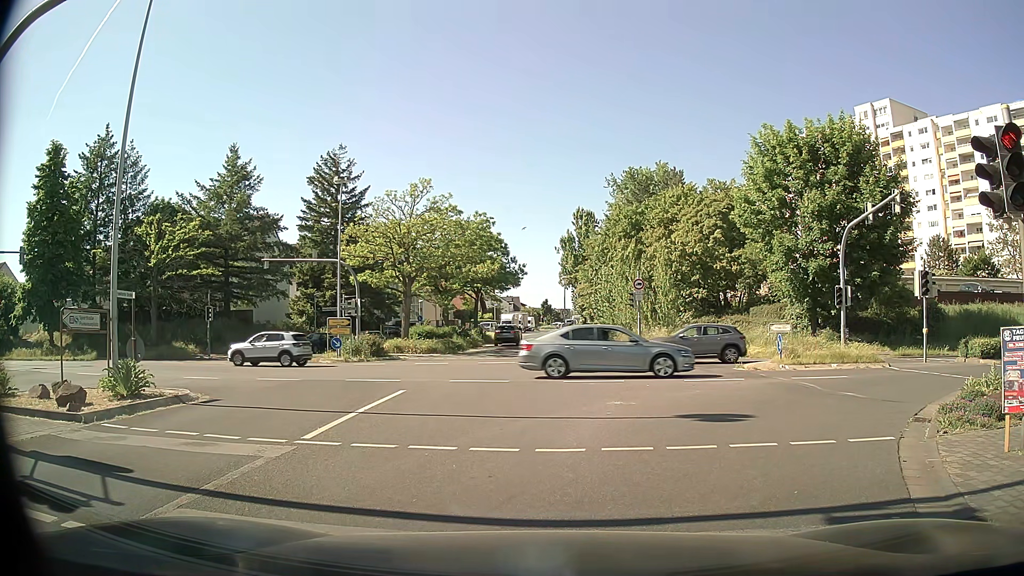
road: tertiary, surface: asphalt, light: Day
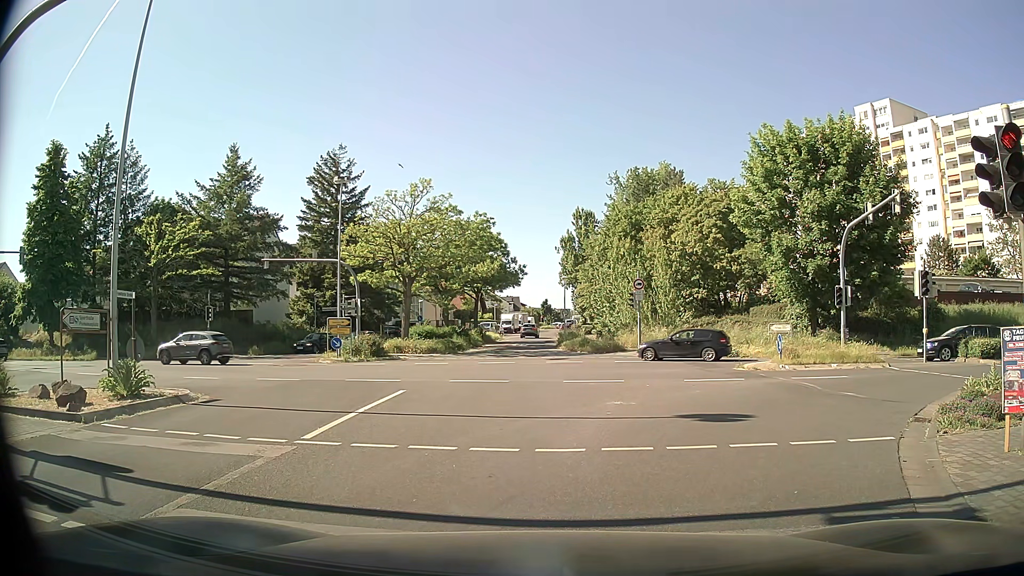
(0.0, 0.0) m; 0°
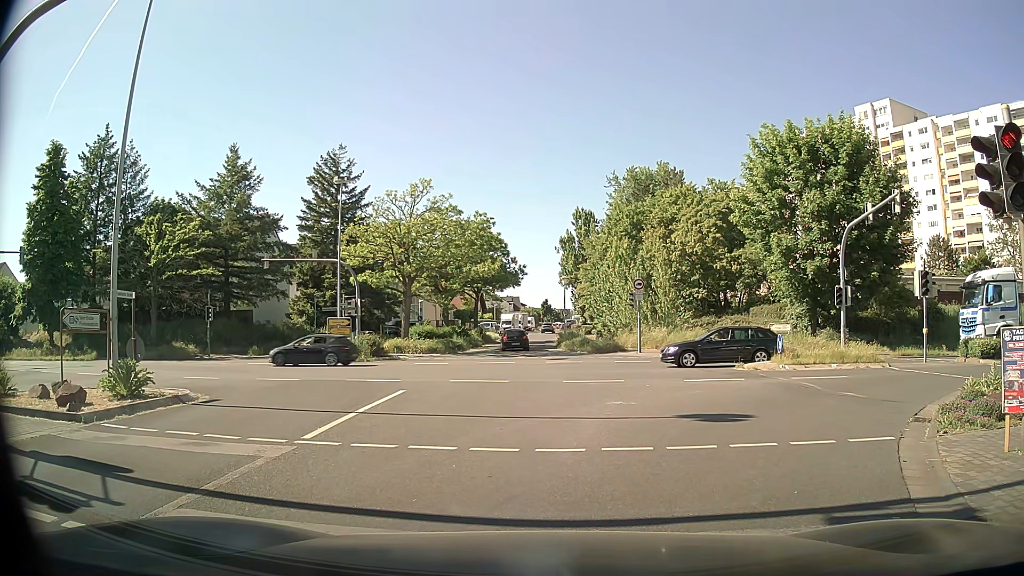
(0.0, 0.0) m; 0°
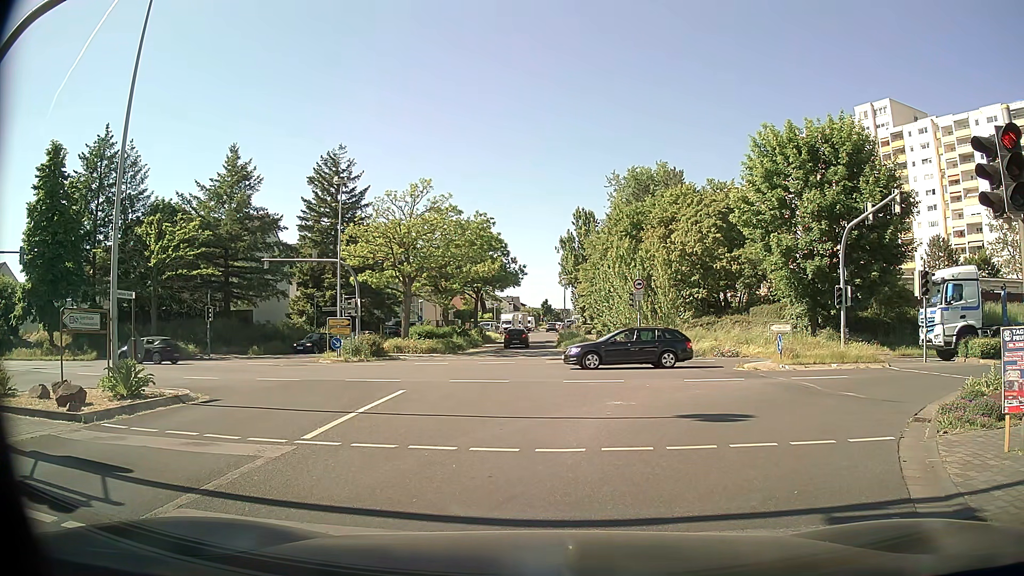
(0.0, 0.0) m; 0°
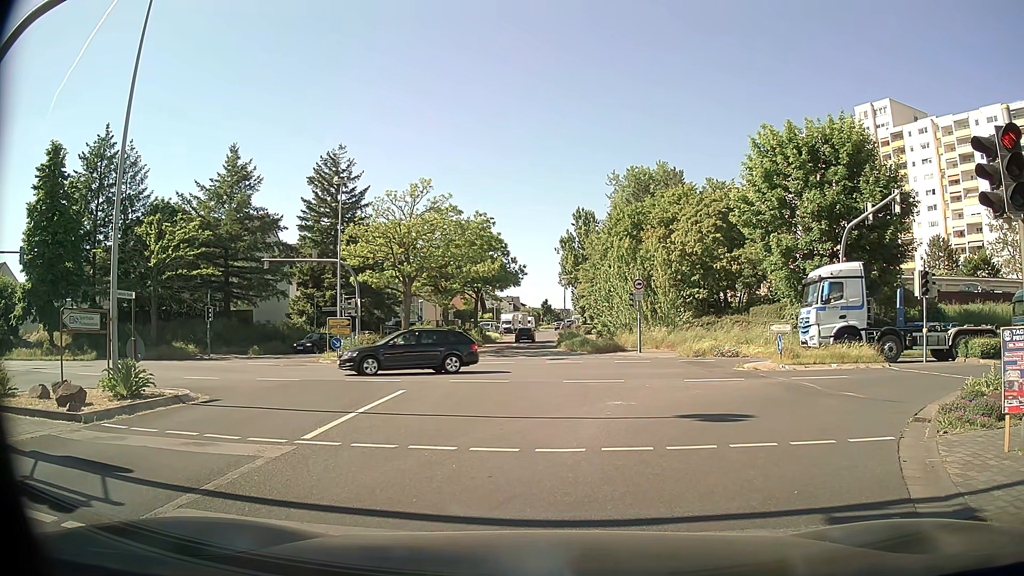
(0.0, 0.0) m; 0°
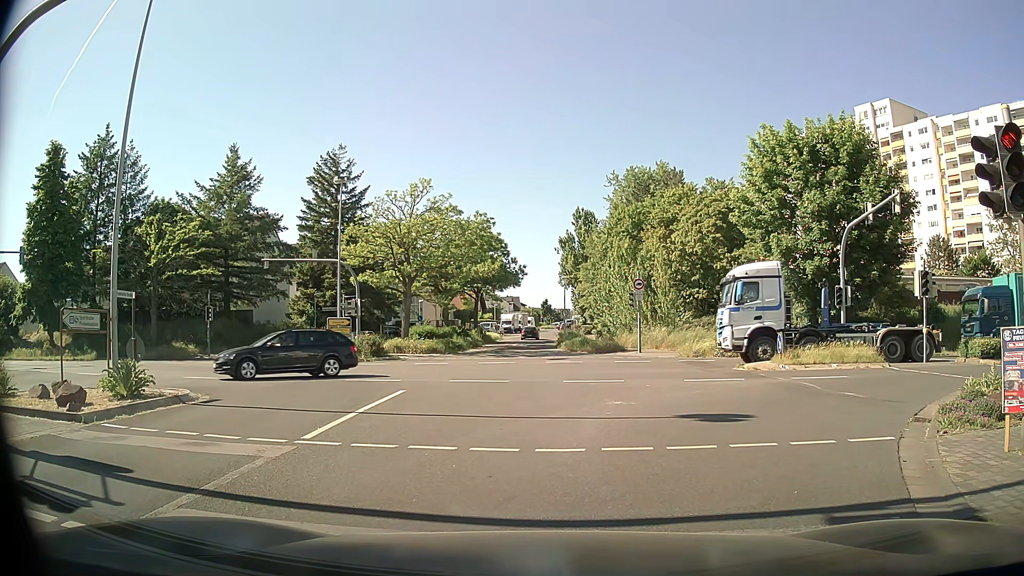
(0.0, 0.0) m; 0°
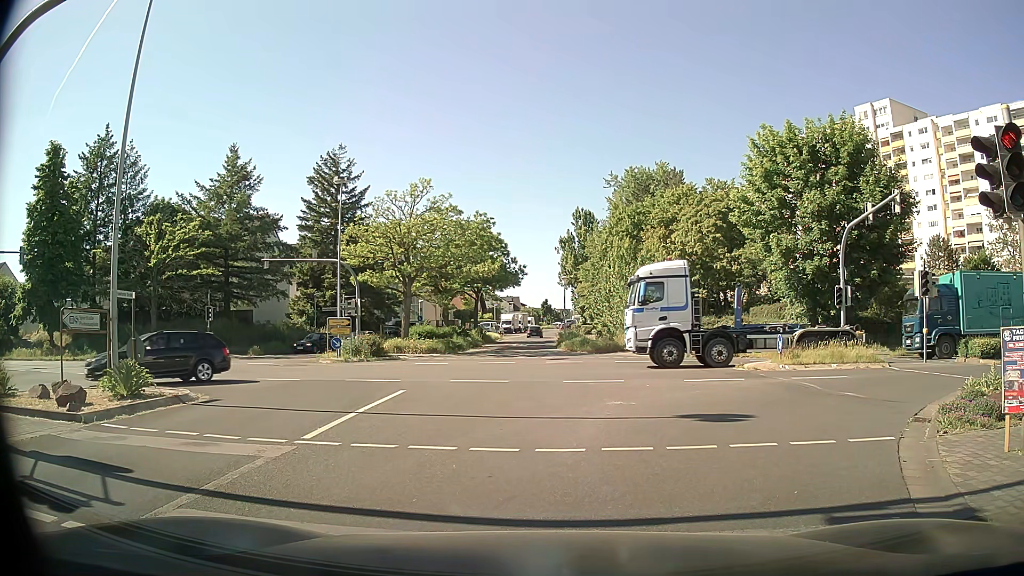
(0.0, 0.0) m; 0°
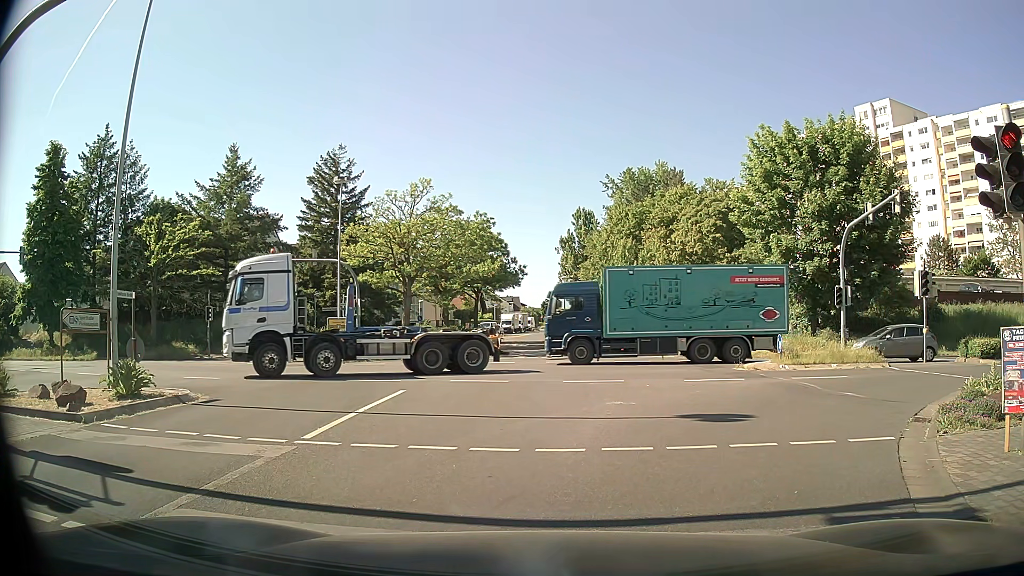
(0.0, 0.0) m; 0°
(+2, +10) (+9, +16) (+19, +19) (+29, +18) (+39, +17) (+49, +16) (+59, +15) (+69, +14) (+79, +13) (+89, +13) m
